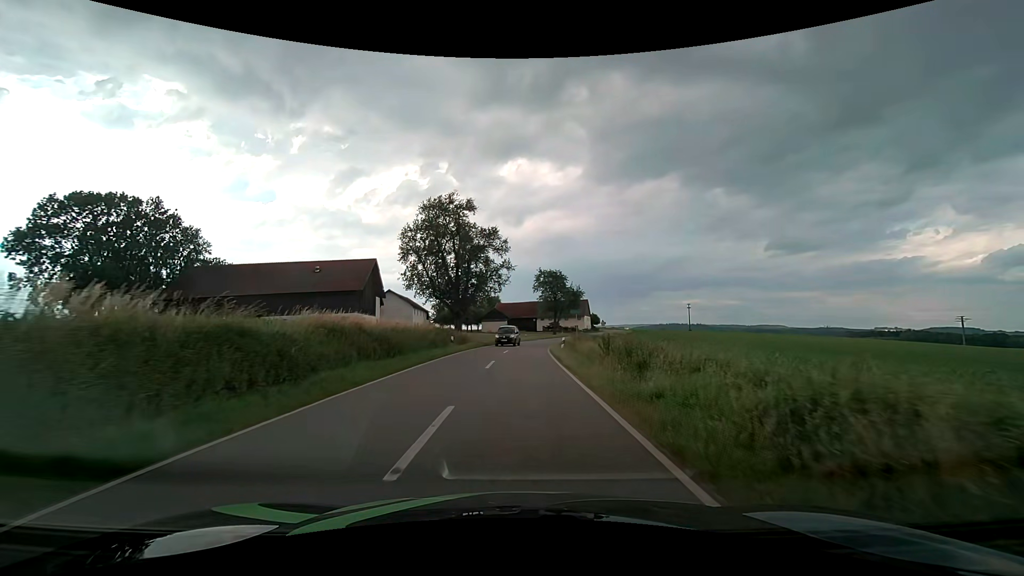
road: tertiary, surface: asphalt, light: Day
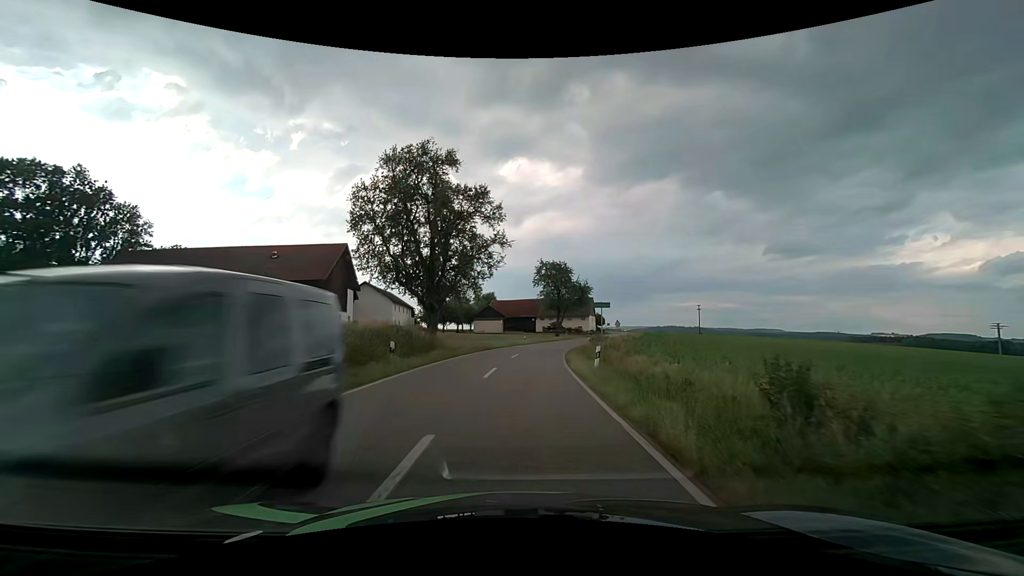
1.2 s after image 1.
(0.0, +15.0) m; 0°
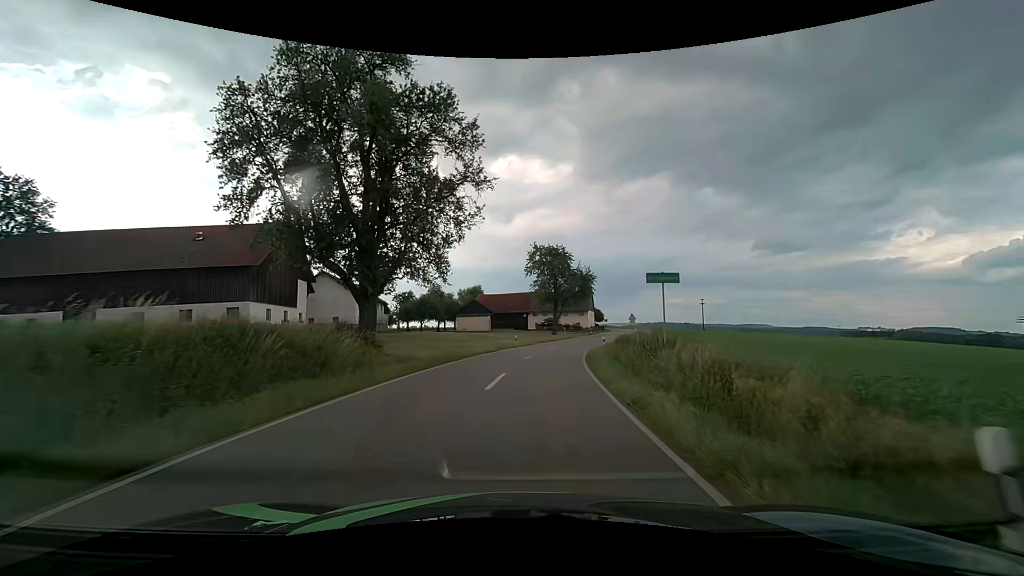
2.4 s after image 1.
(+0.1, +14.9) m; +1°
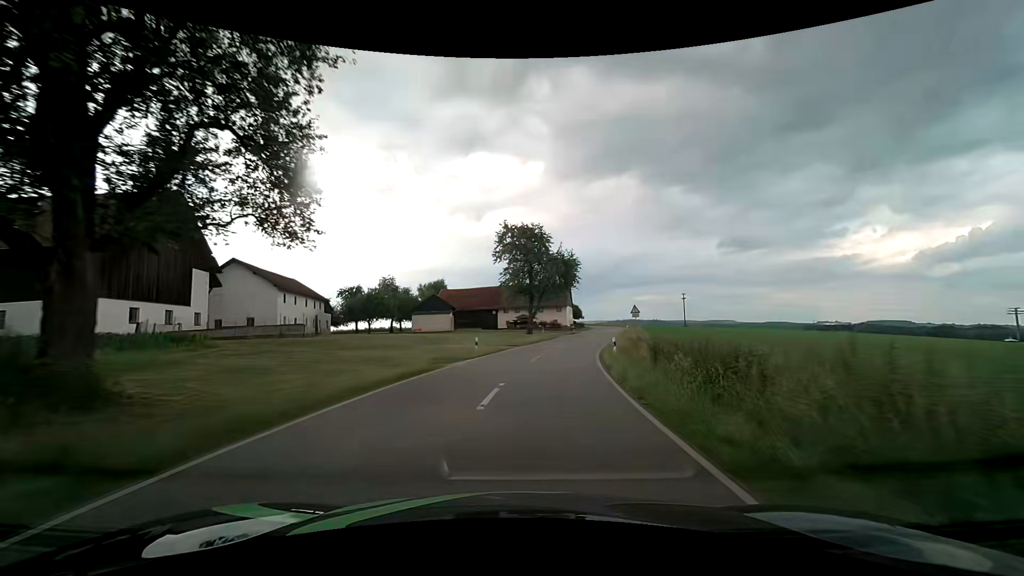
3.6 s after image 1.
(+0.4, +14.8) m; +3°
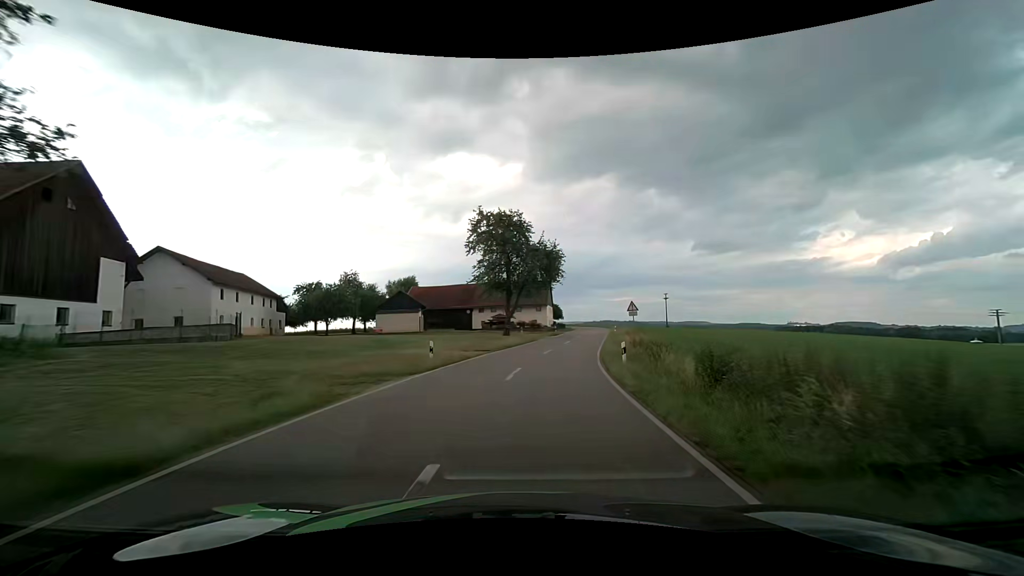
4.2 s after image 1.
(+0.1, +7.4) m; +2°
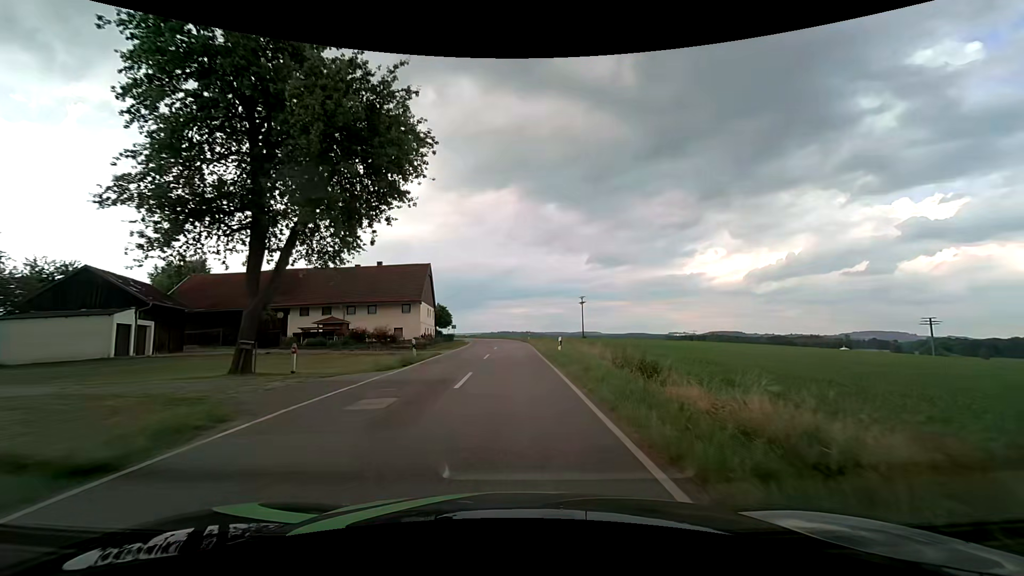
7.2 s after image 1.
(+4.7, +36.3) m; +12°
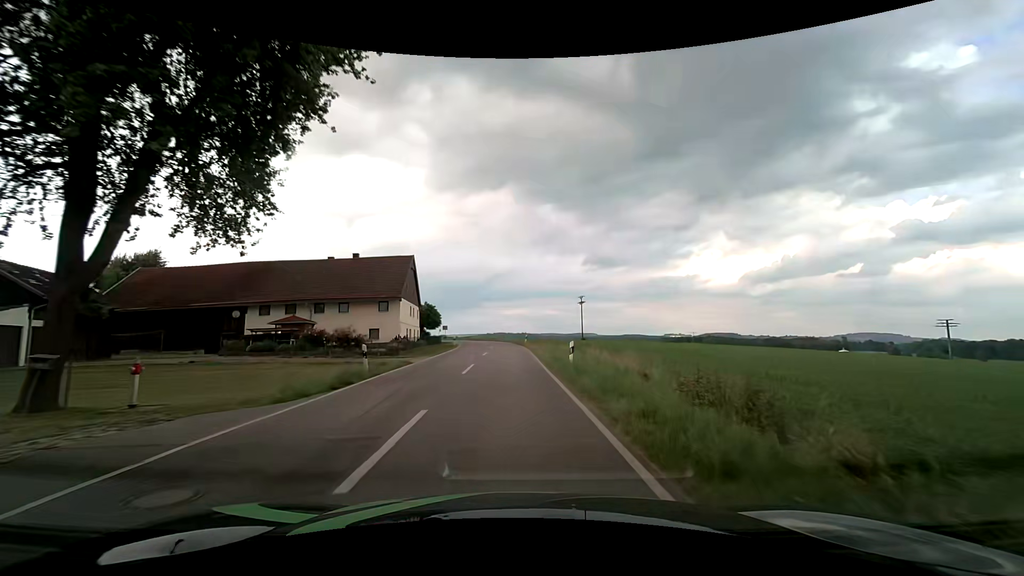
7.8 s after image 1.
(0.0, +7.2) m; +1°
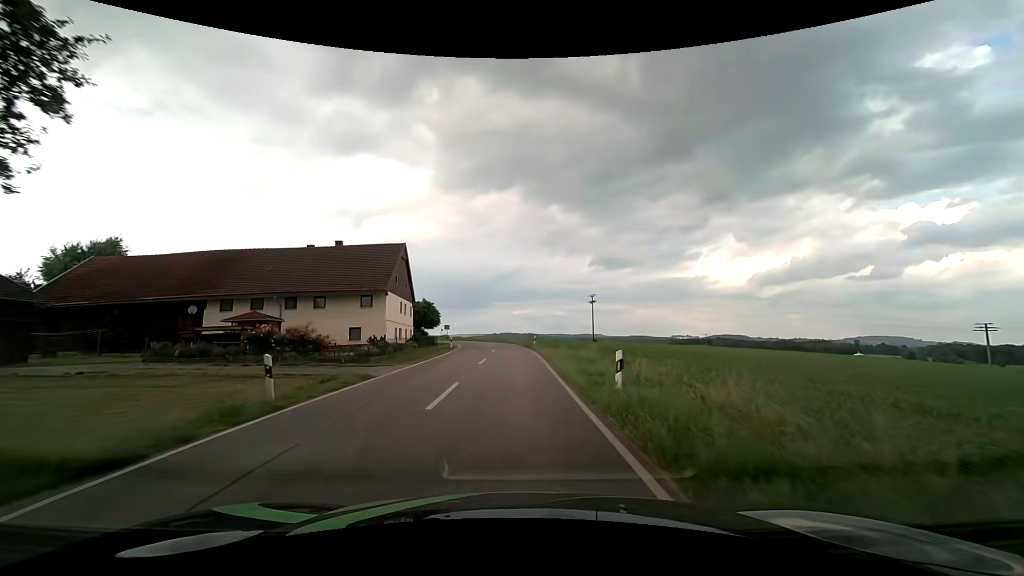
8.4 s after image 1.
(-0.1, +7.1) m; -1°
(0, +10) (0, +20) (0, +30) (0, +40) (-1, +50) (-2, +60) (-5, +70) (-8, +79) (-11, +89) (-15, +98) m
